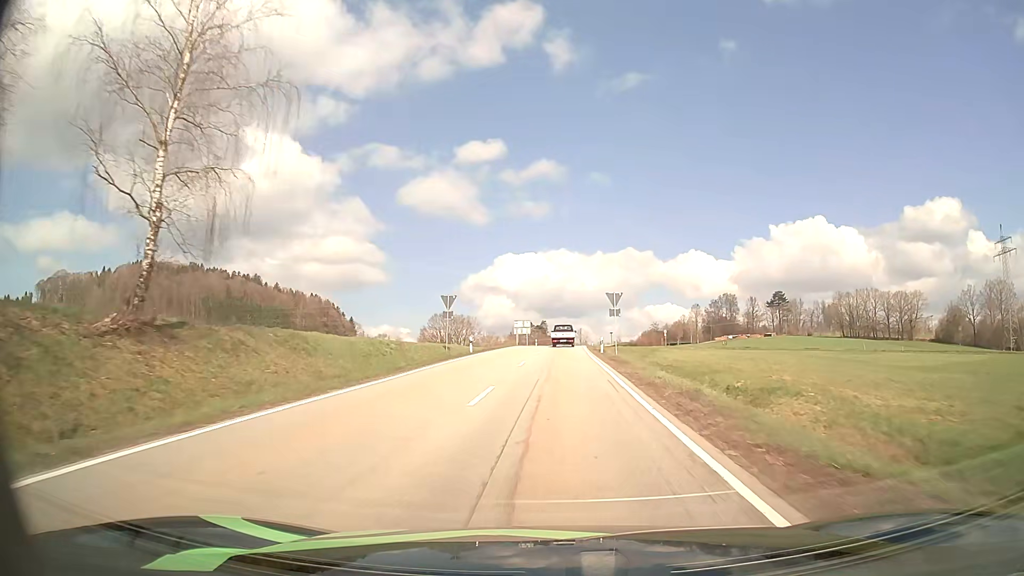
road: secondary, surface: asphalt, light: Day
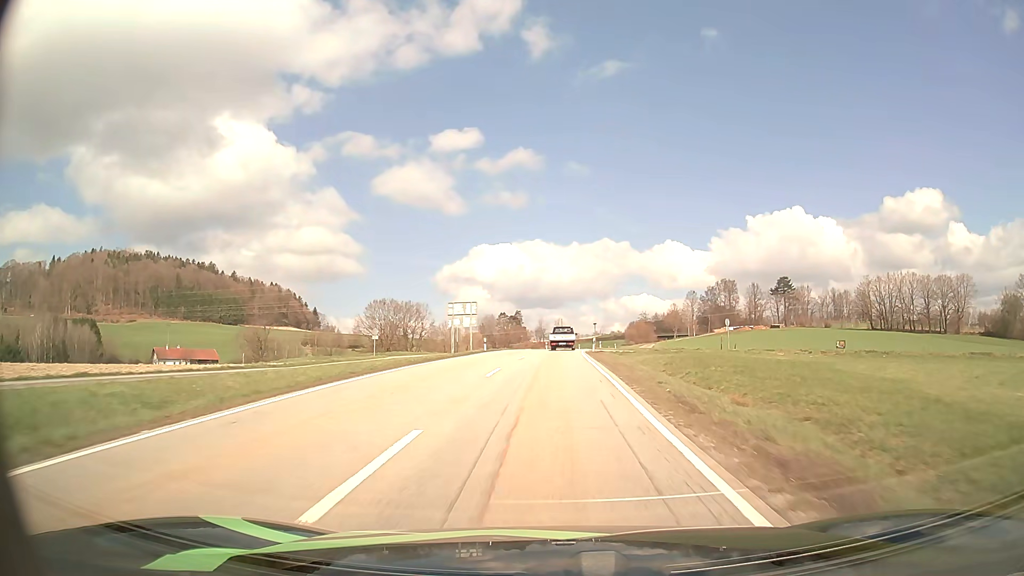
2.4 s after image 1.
(+1.1, +46.9) m; +2°
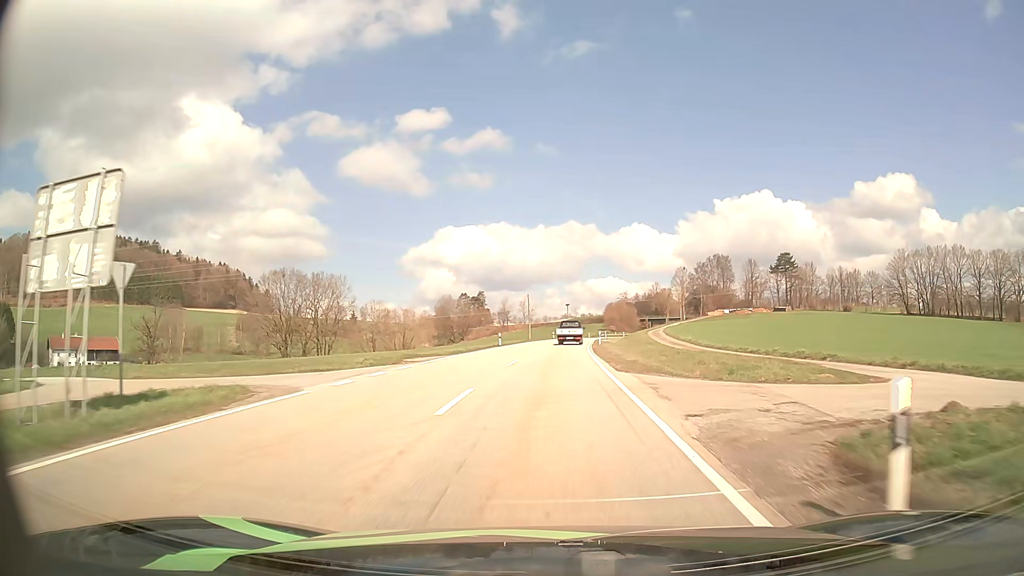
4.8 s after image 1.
(+0.8, +45.8) m; +3°
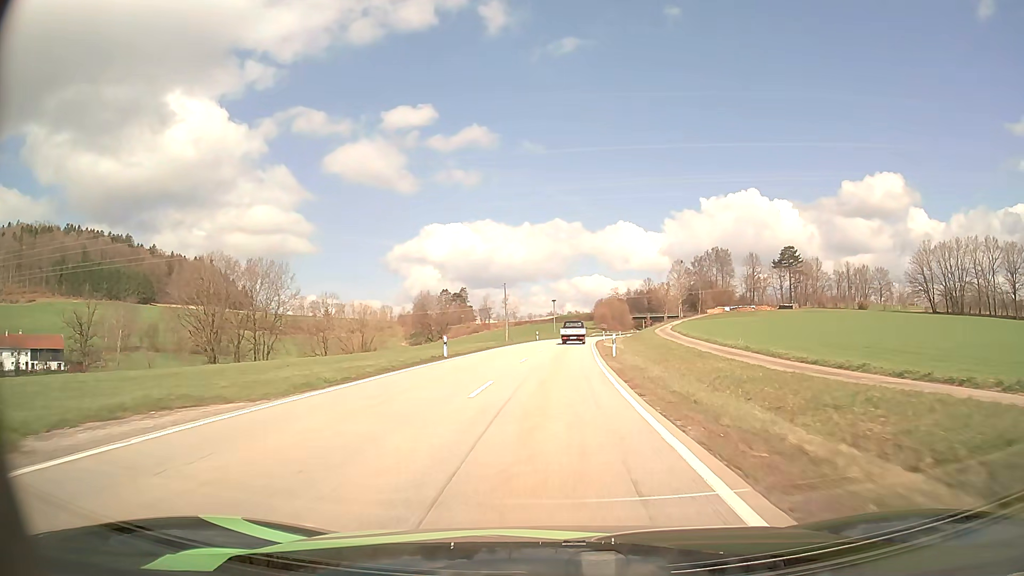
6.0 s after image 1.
(+0.3, +22.2) m; +1°
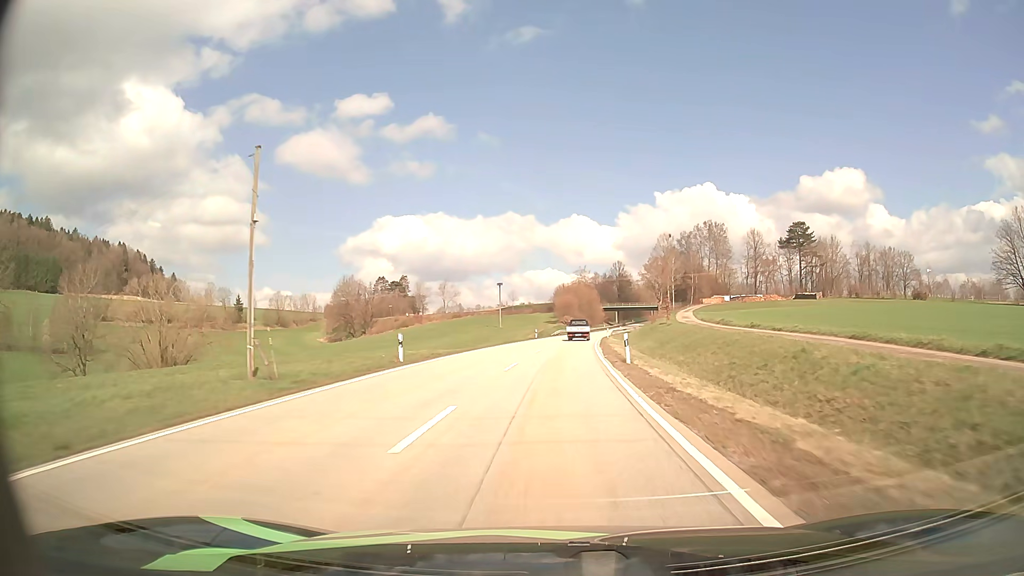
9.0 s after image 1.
(+2.2, +57.9) m; +4°
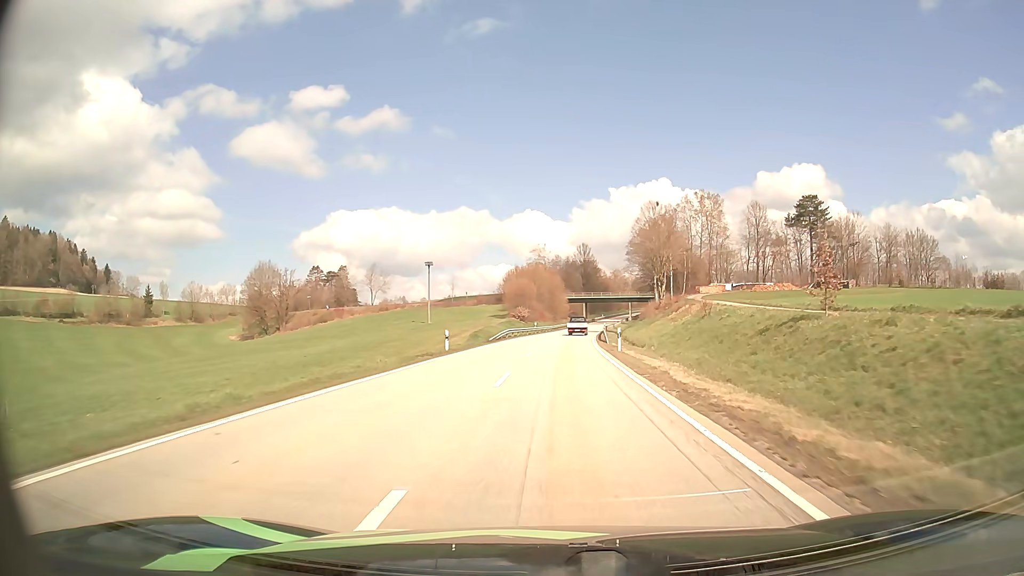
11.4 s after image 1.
(+1.1, +43.6) m; +4°
